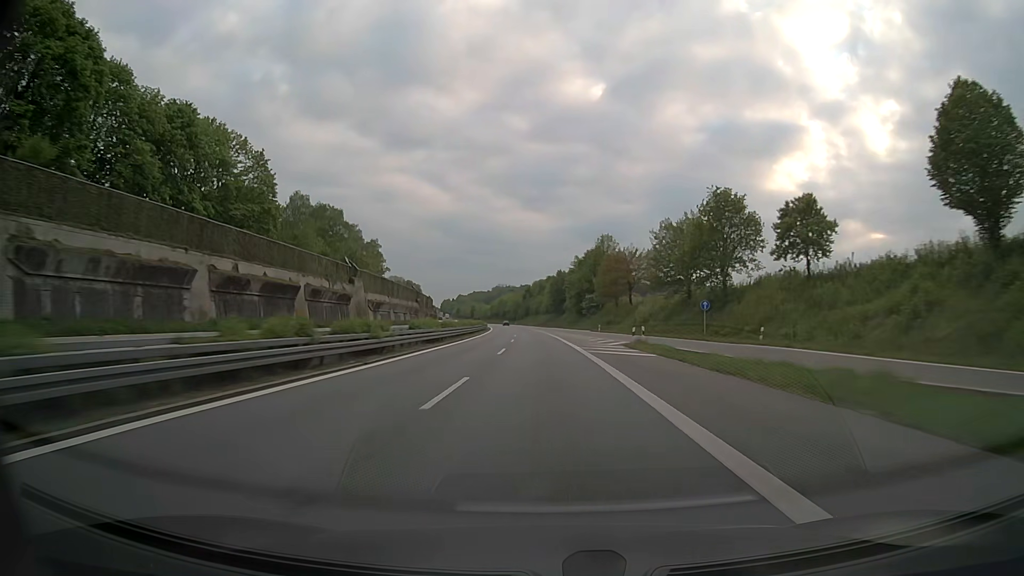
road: motorway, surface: asphalt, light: Day
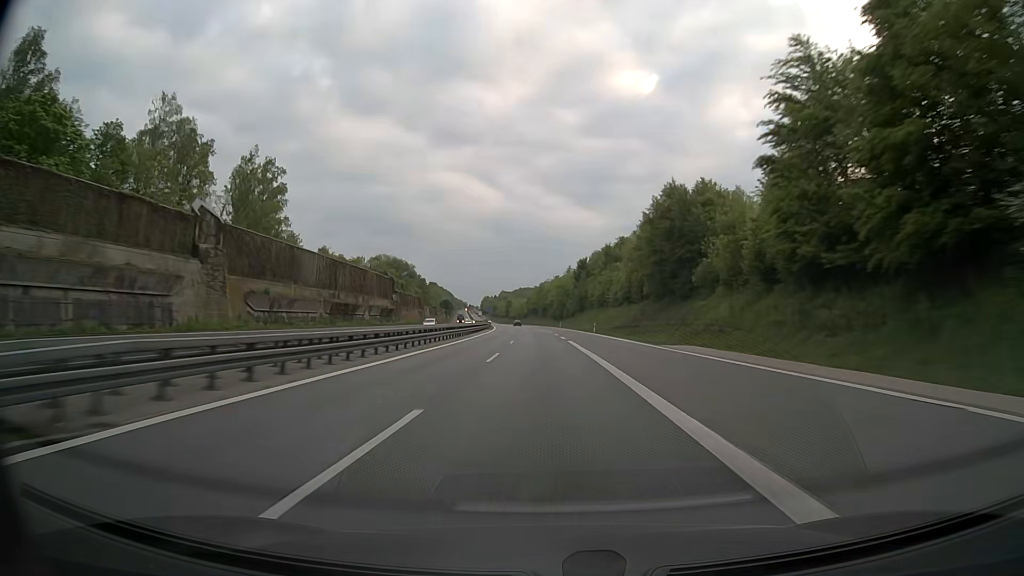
(-4.1, +113.7) m; -4°
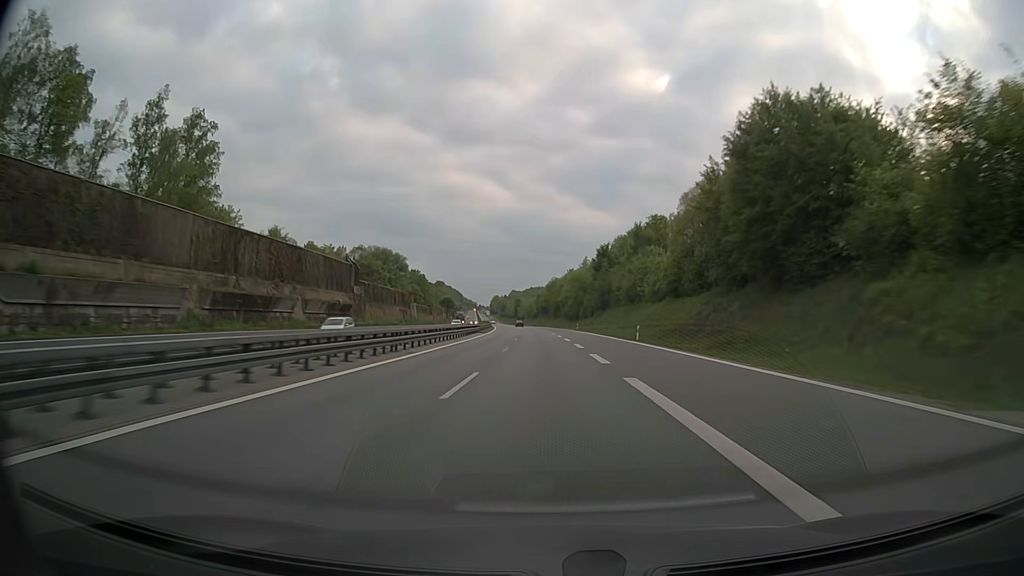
(-0.3, +28.4) m; -1°
(0, +10) (0, +20) (0, +30) (0, +40) (-1, +50) (-1, +60) (-1, +70) (-2, +80) (-2, +90) (-3, +100) m
